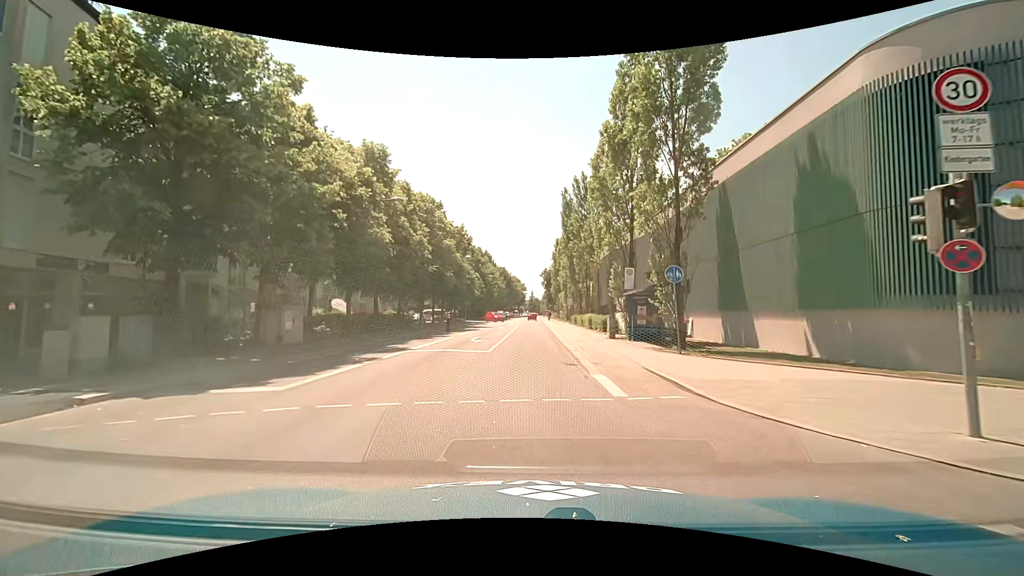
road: secondary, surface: asphalt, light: Day
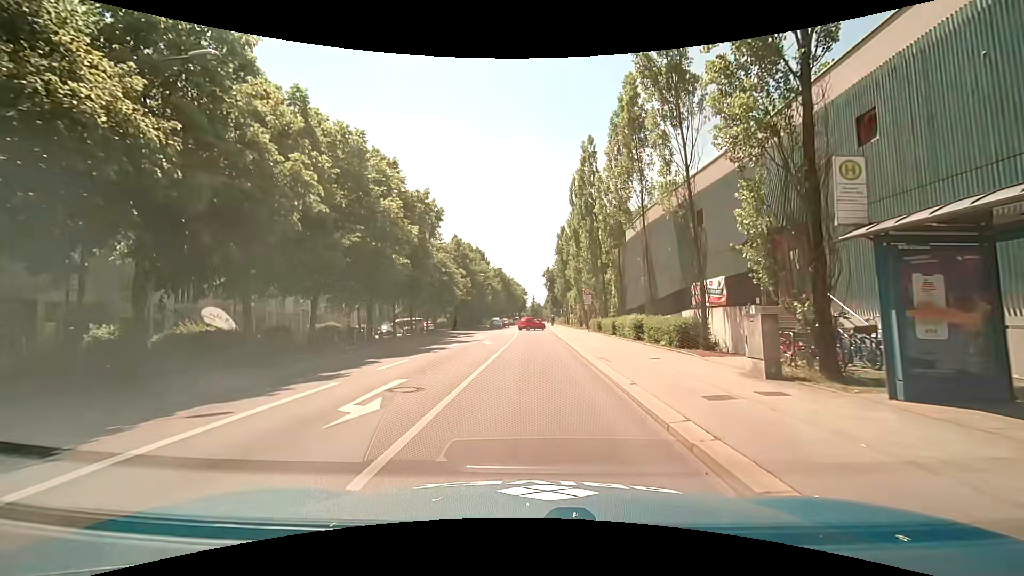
(-0.1, +17.5) m; -1°
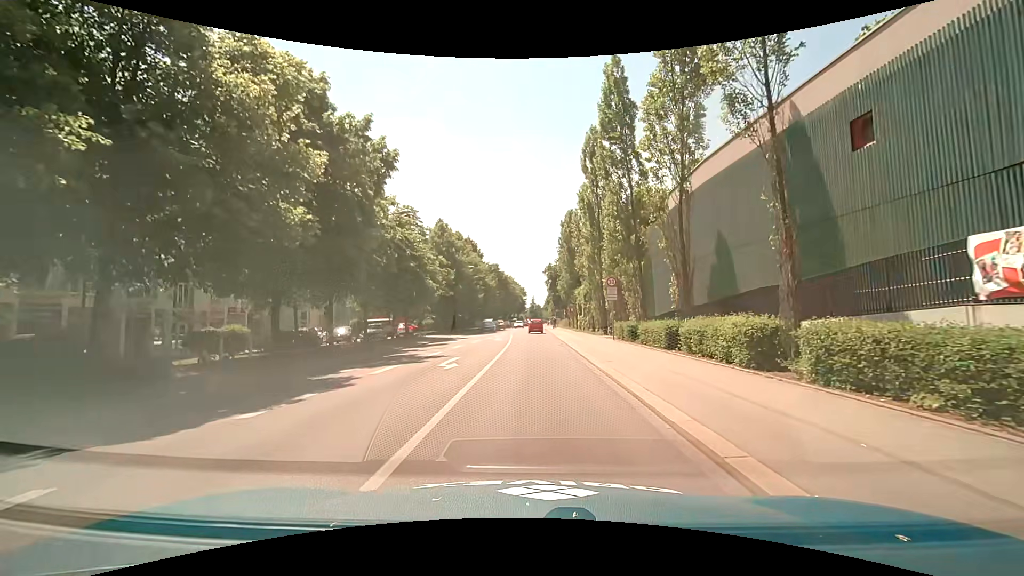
(0.0, +12.9) m; -1°
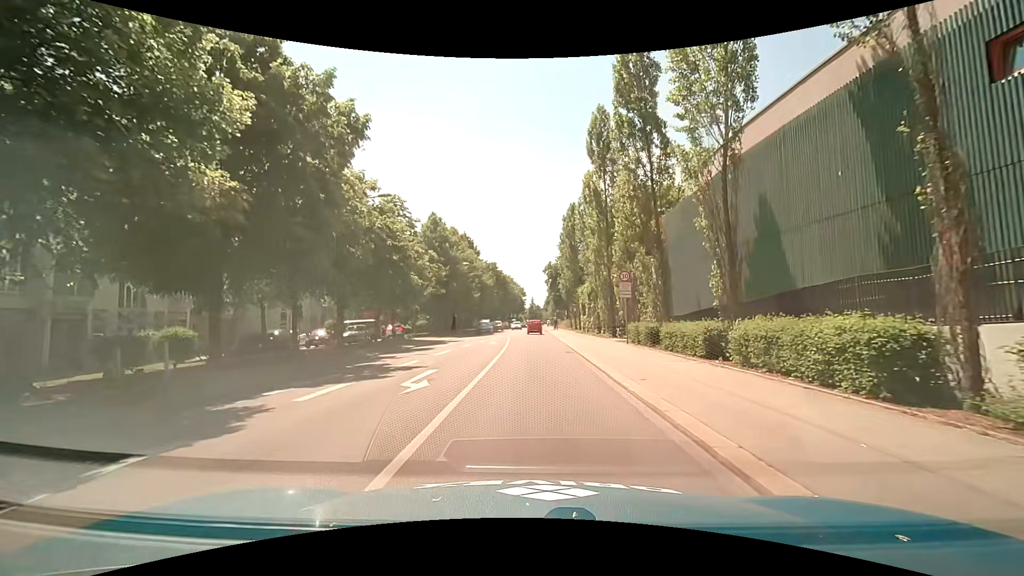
(+0.1, +4.3) m; +2°
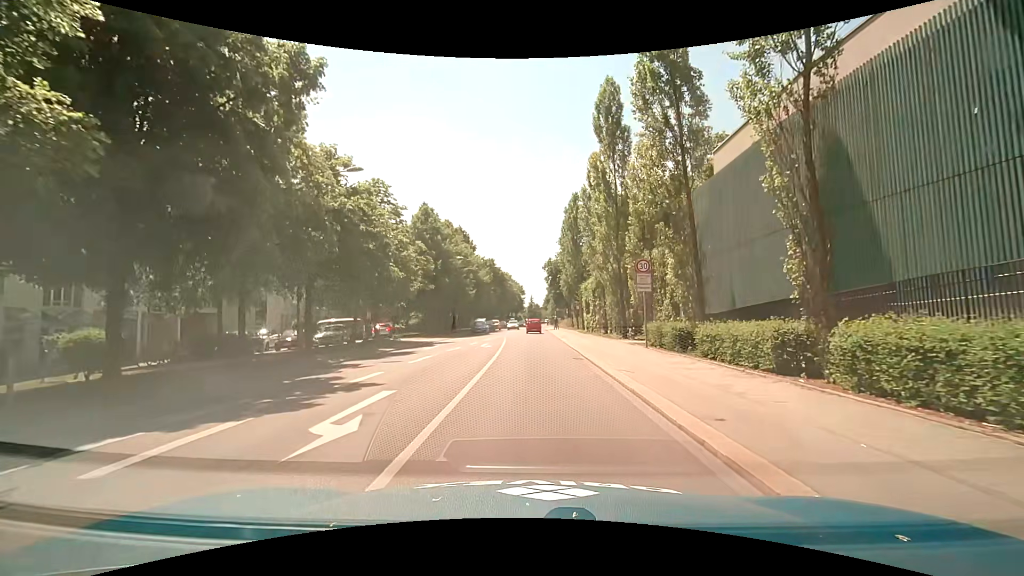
(0.0, +4.4) m; -1°
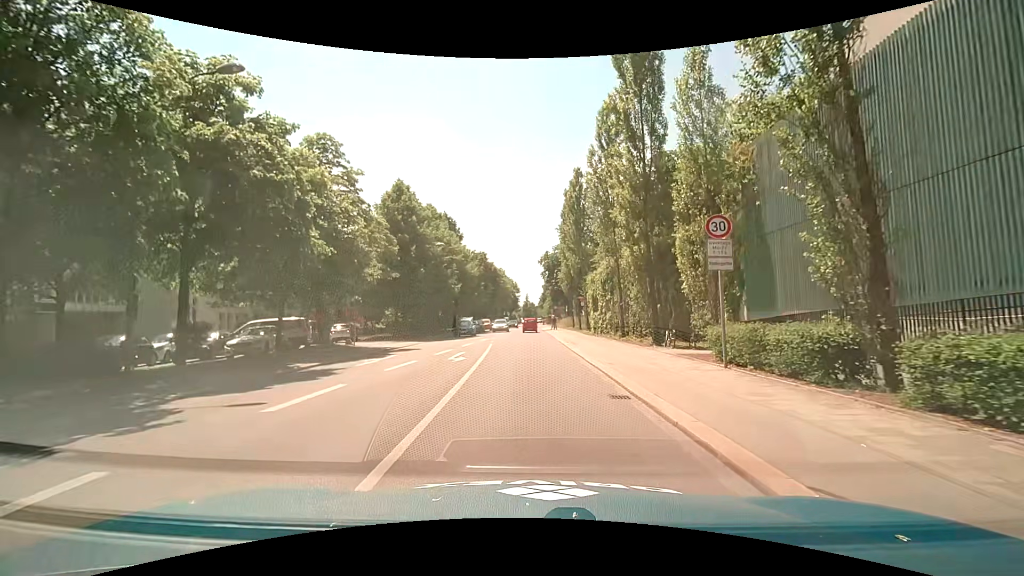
(+0.1, +8.9) m; 0°
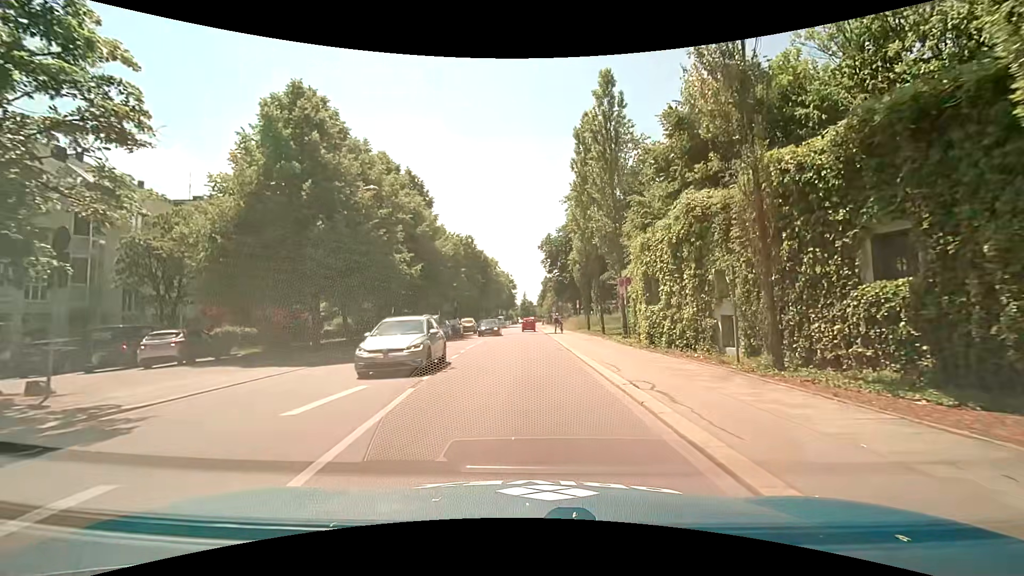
(+0.6, +18.6) m; +2°
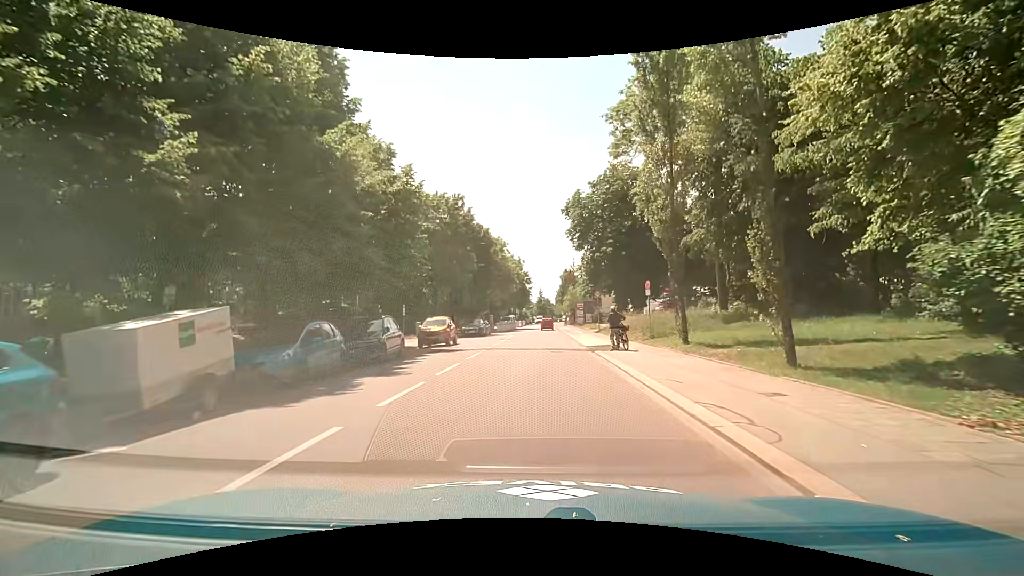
(-0.3, +24.6) m; -2°
(0, +10) (0, +20) (0, +30) (+1, +40) (+1, +50) (+2, +60) (+2, +70) (+2, +80) (+2, +90) (+3, +100) m
